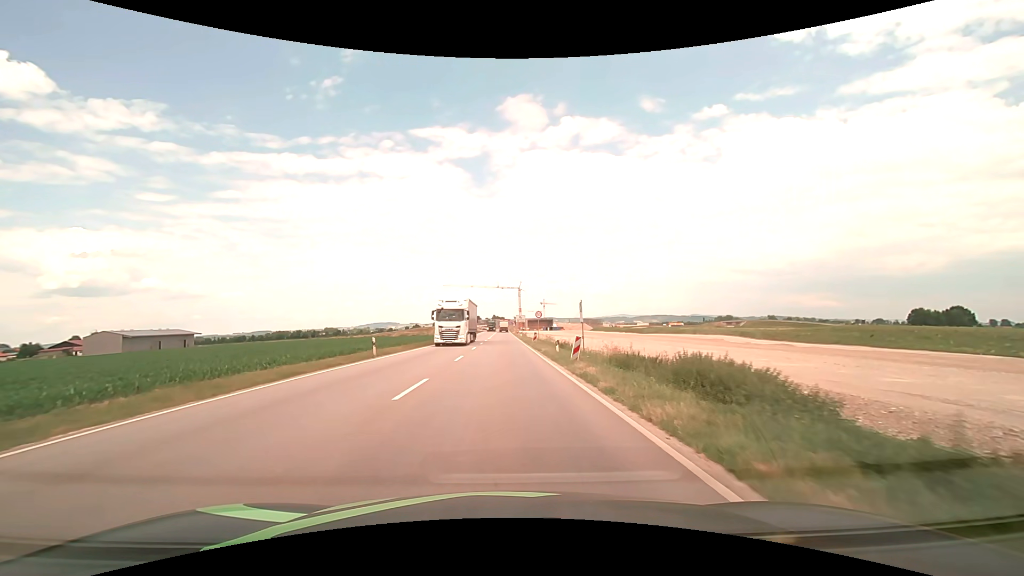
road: unclassified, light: Day
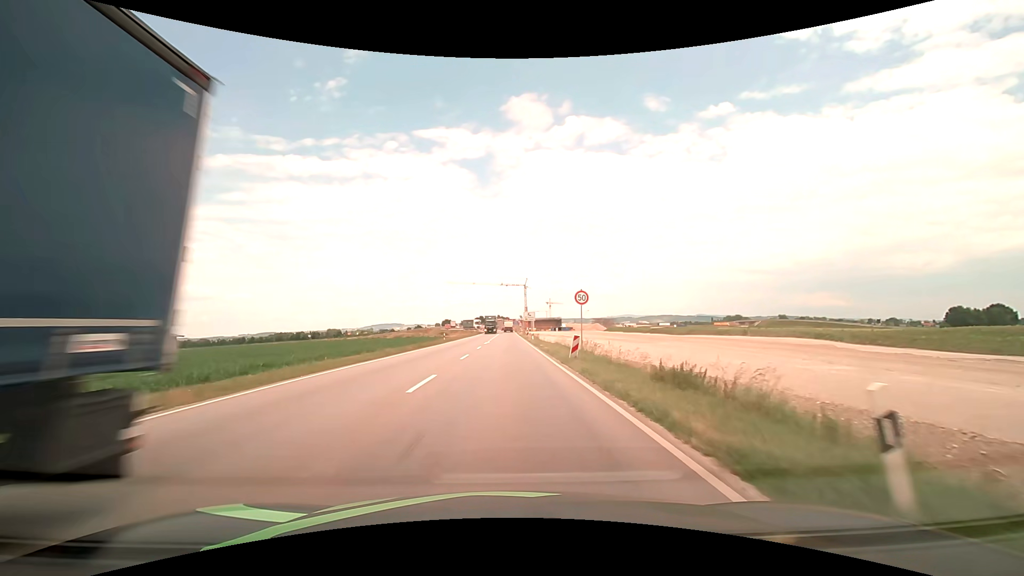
(-0.1, +23.0) m; -1°
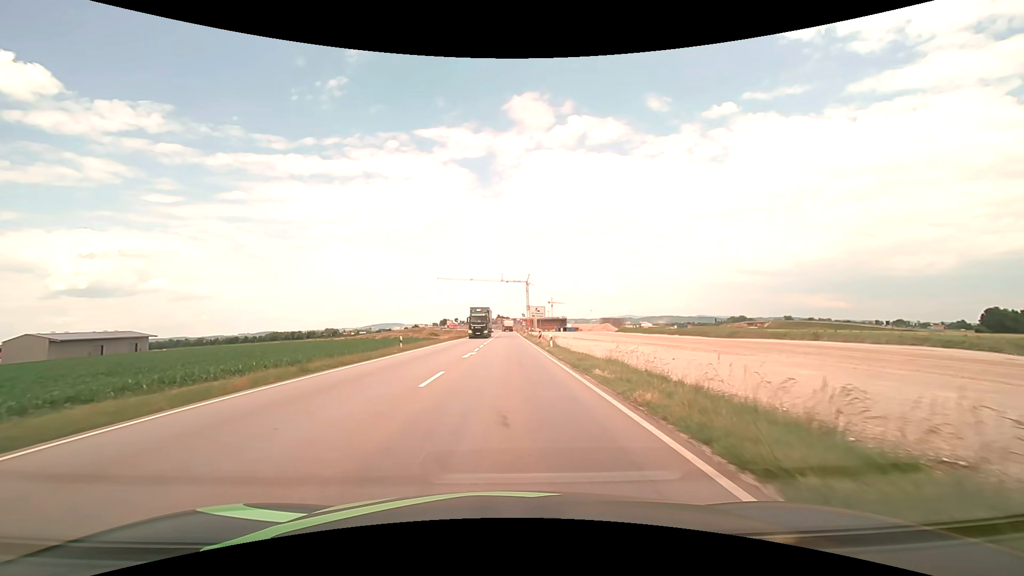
(0.0, +22.9) m; 0°
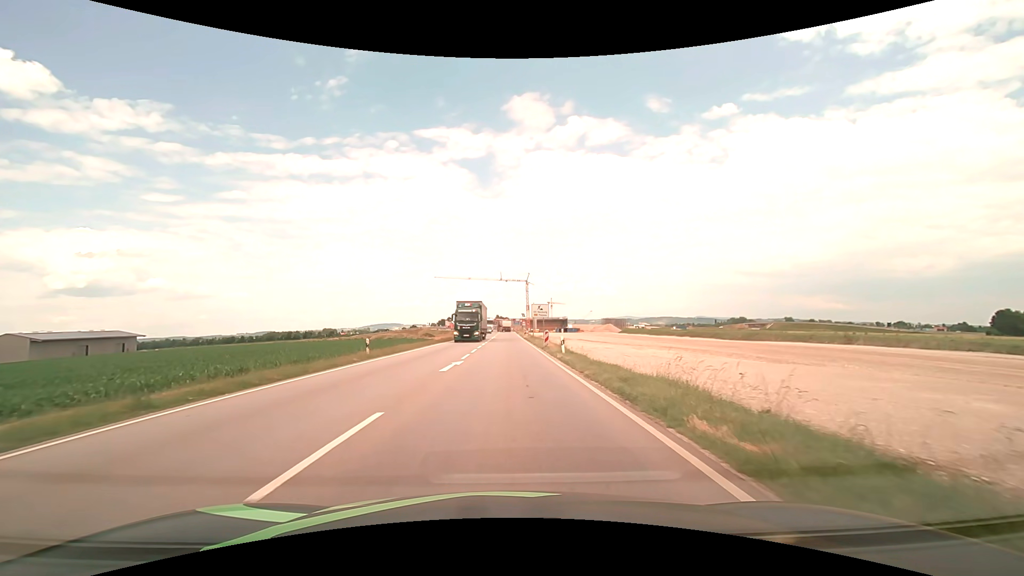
(0.0, +7.6) m; 0°
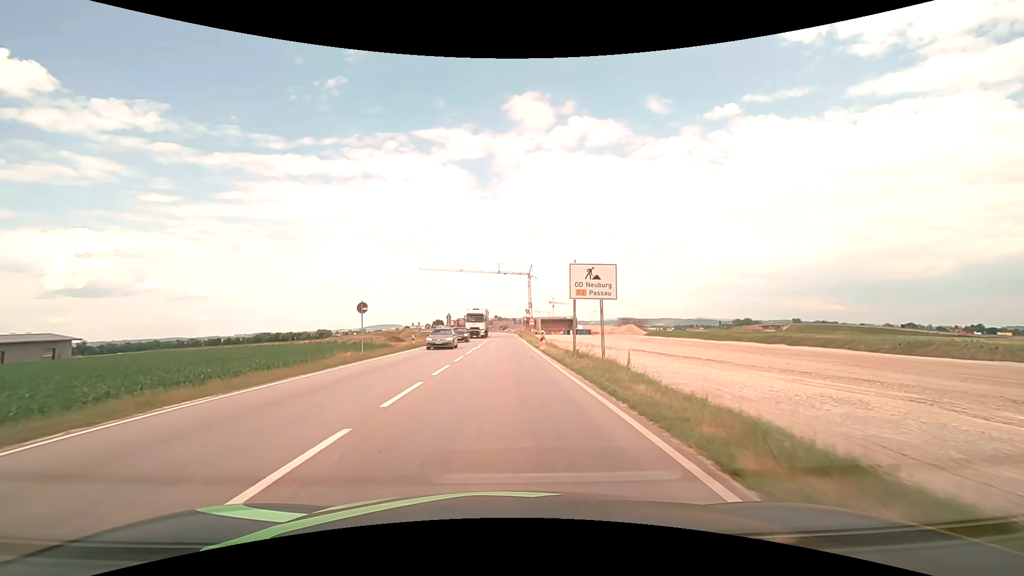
(+0.2, +38.0) m; 0°
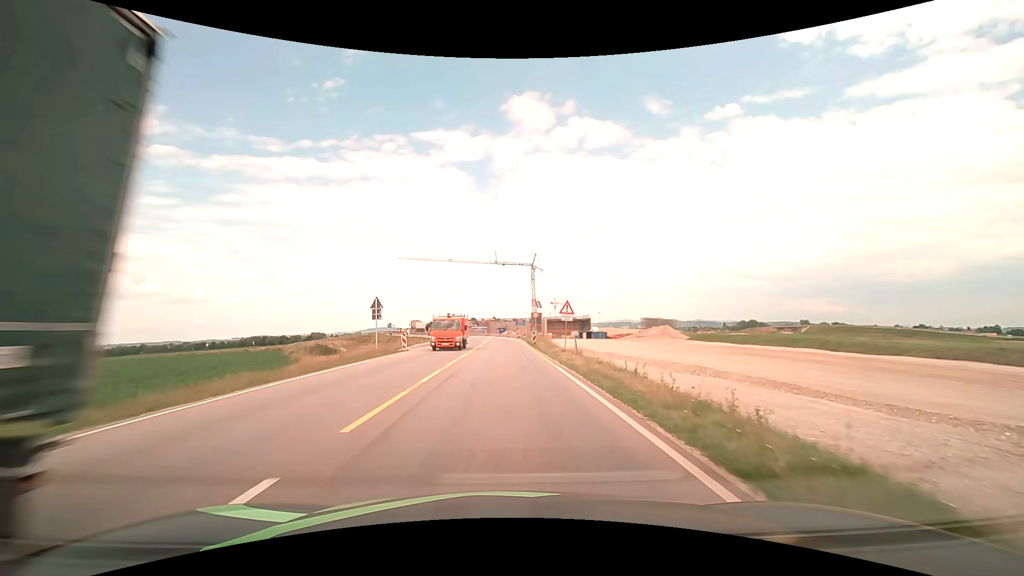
(-0.1, +38.0) m; 0°
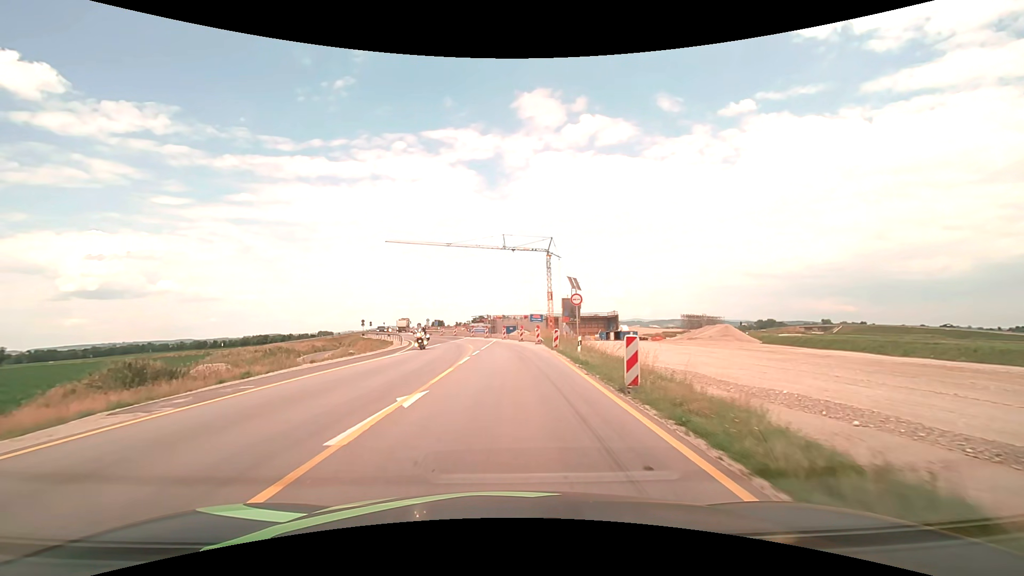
(-0.2, +30.4) m; -1°
(0, +10) (0, +20) (0, +30) (-1, +40) (-3, +50) (-6, +59) (-10, +69) (-14, +78) (-17, +87) (-20, +97) m
